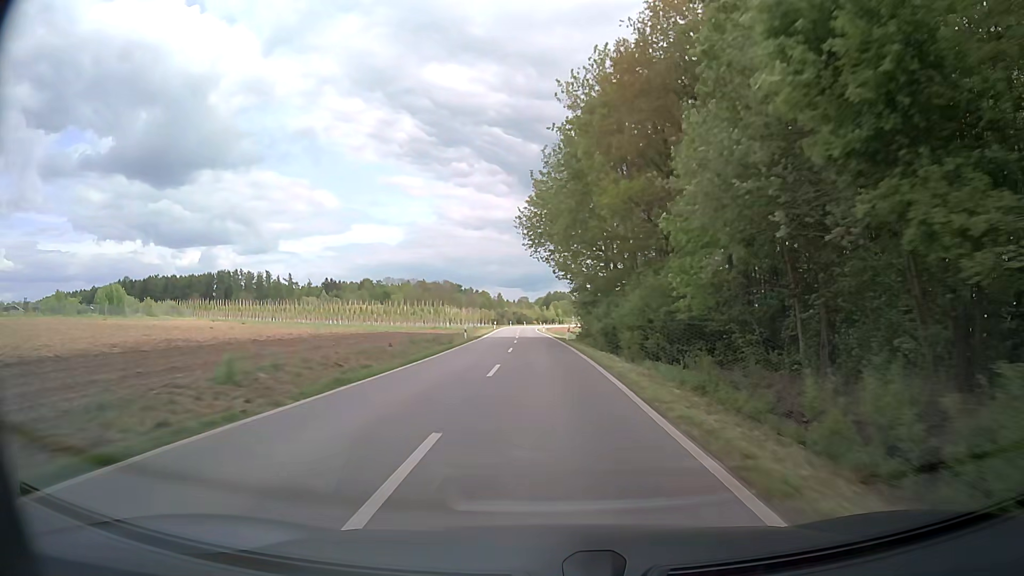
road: unclassified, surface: asphalt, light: Day
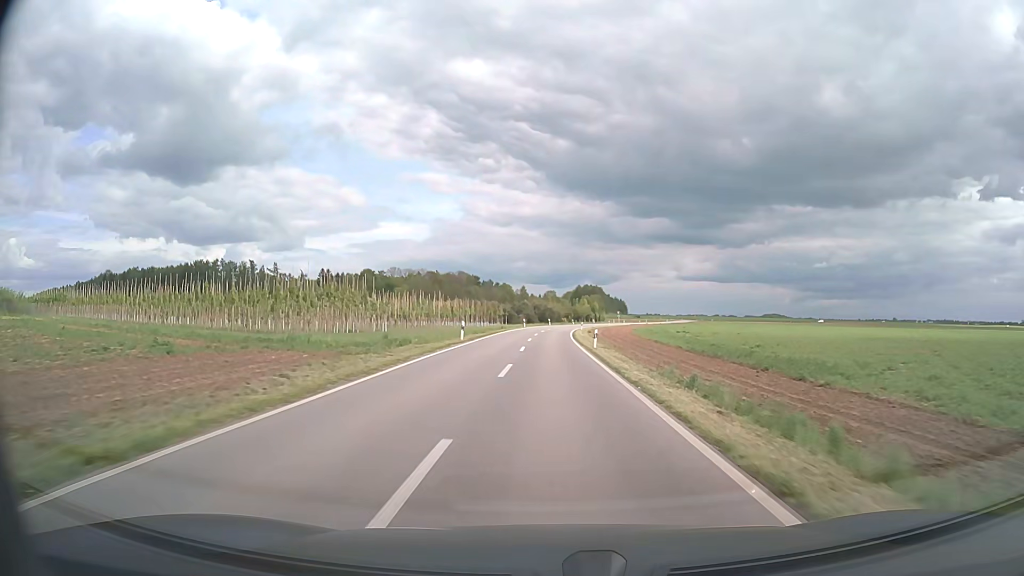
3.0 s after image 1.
(-1.5, +61.0) m; -2°
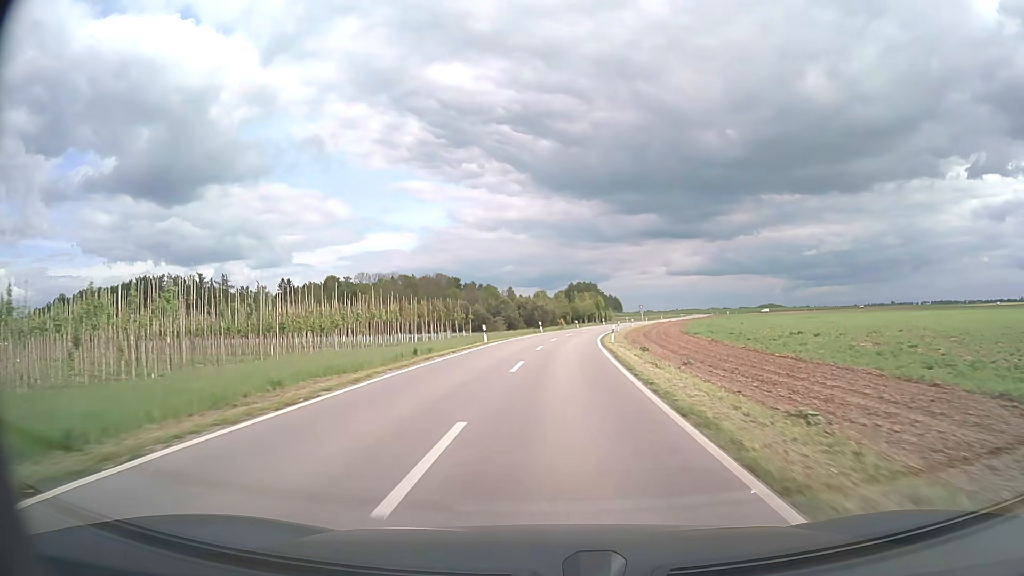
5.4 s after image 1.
(0.0, +47.1) m; 0°
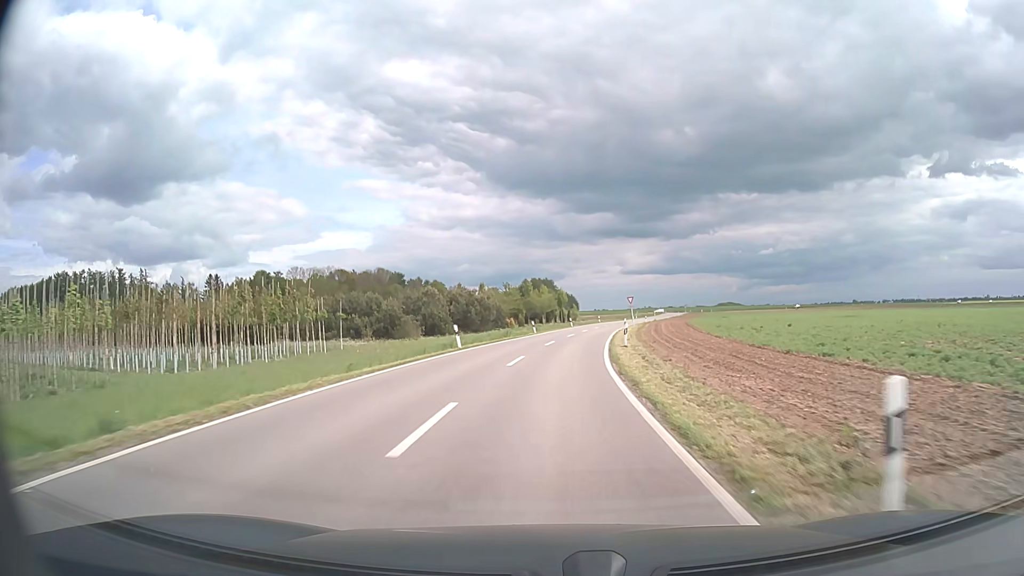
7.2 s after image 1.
(+1.2, +34.3) m; +4°
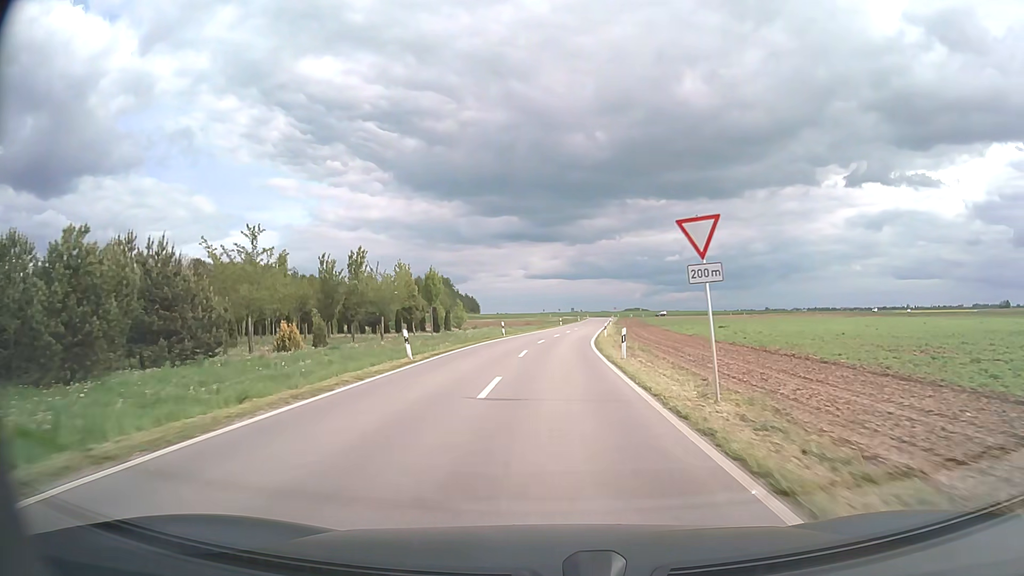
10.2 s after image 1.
(+3.9, +55.7) m; +8°
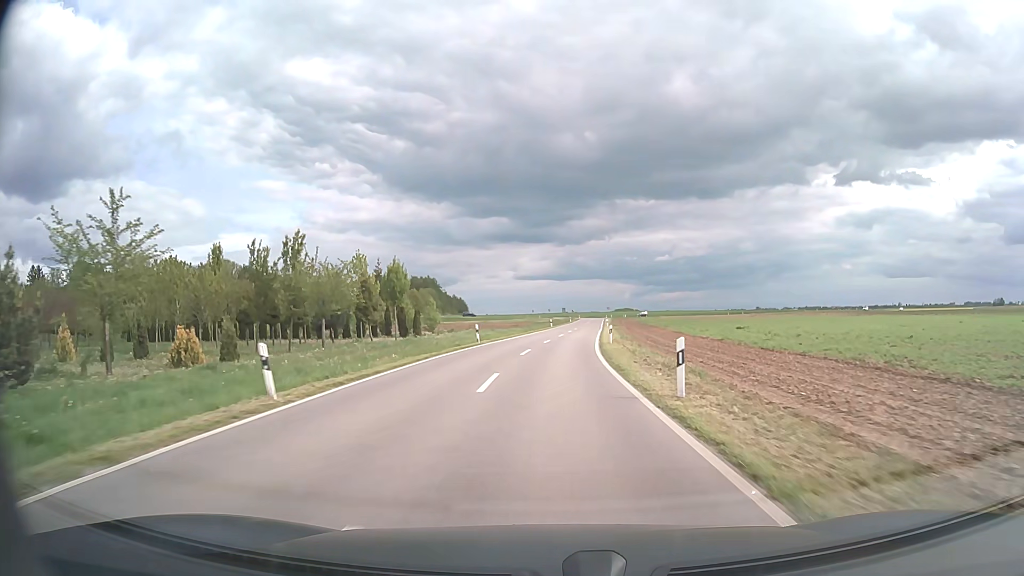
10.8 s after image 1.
(+0.1, +11.0) m; +1°
(0, +10) (0, +20) (+1, +30) (+1, +40) (+2, +50) (+3, +60) (+4, +70) (+5, +80) (+6, +90) (+7, +100) m
